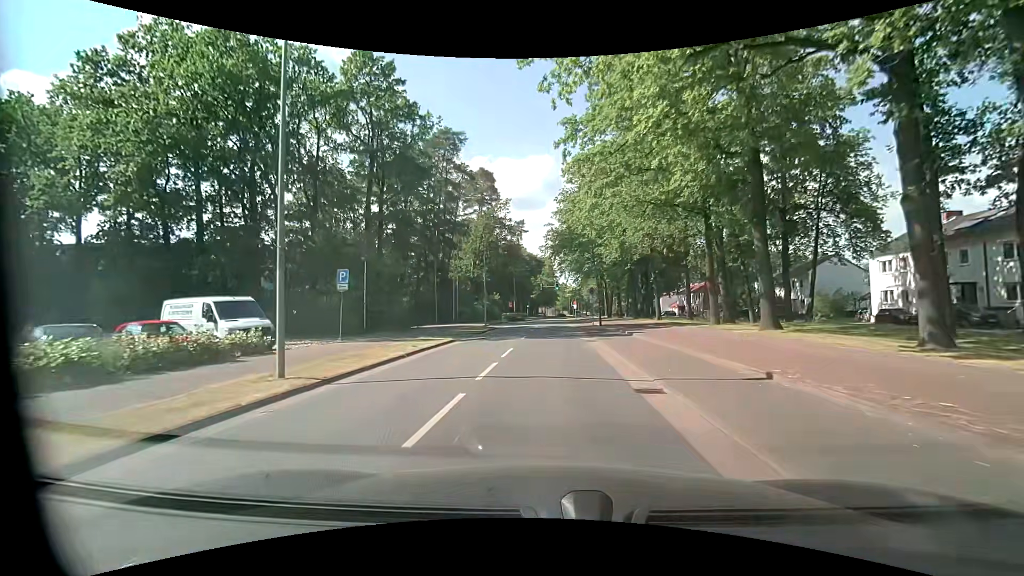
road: tertiary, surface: asphalt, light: Day
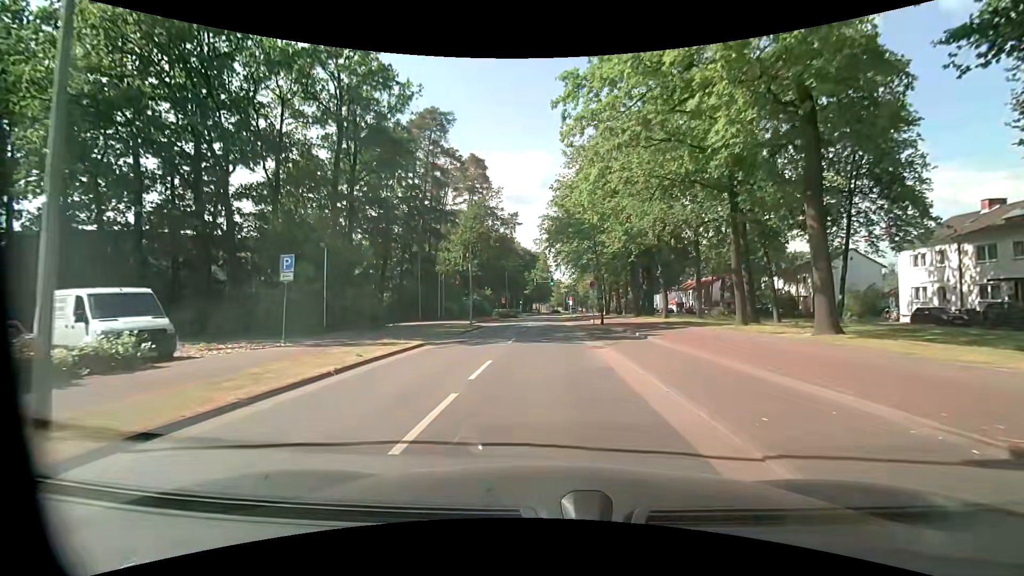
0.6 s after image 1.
(+0.1, +4.9) m; 0°
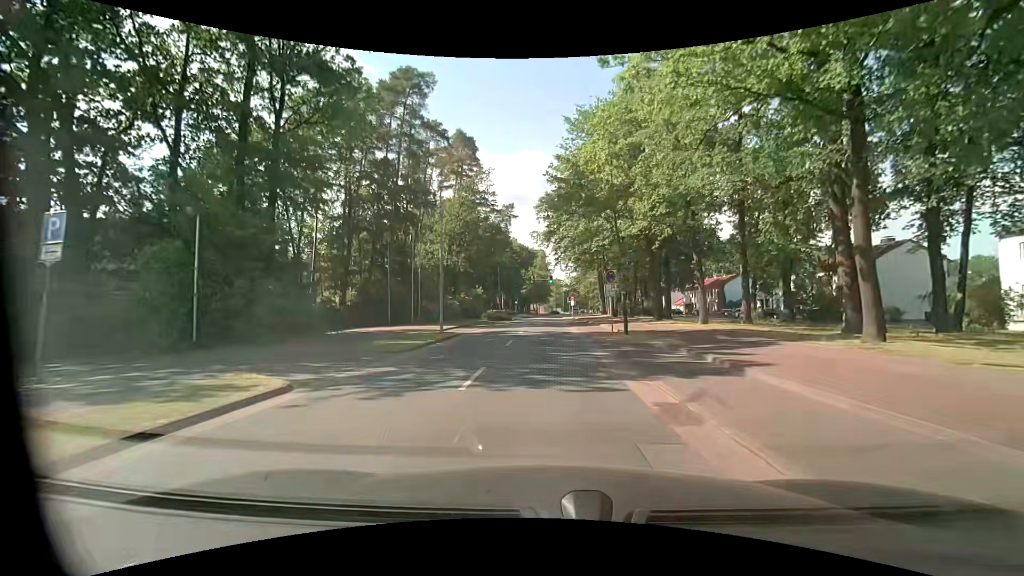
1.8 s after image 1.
(+0.3, +9.9) m; +2°
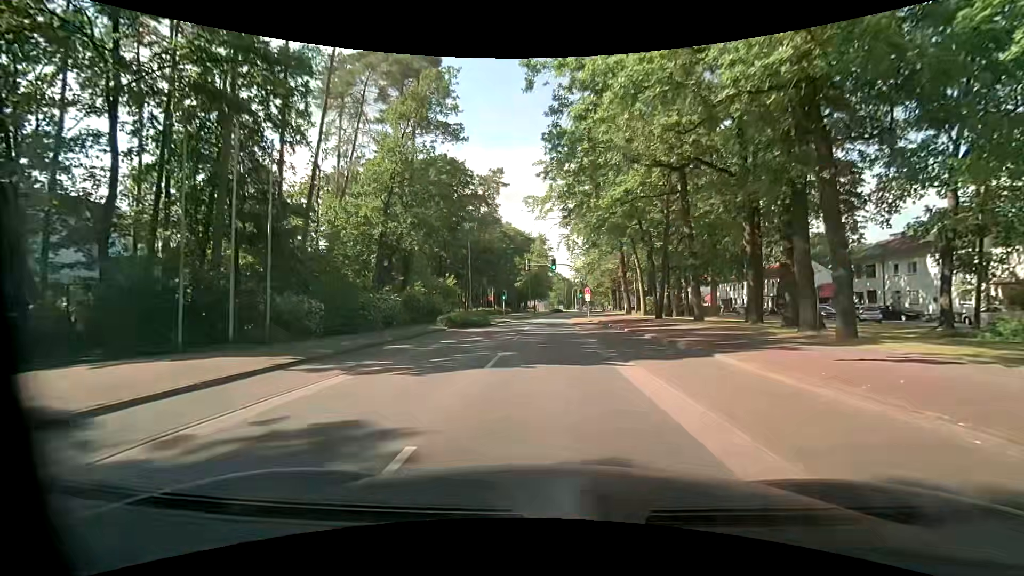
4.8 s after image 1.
(0.0, +24.8) m; +2°
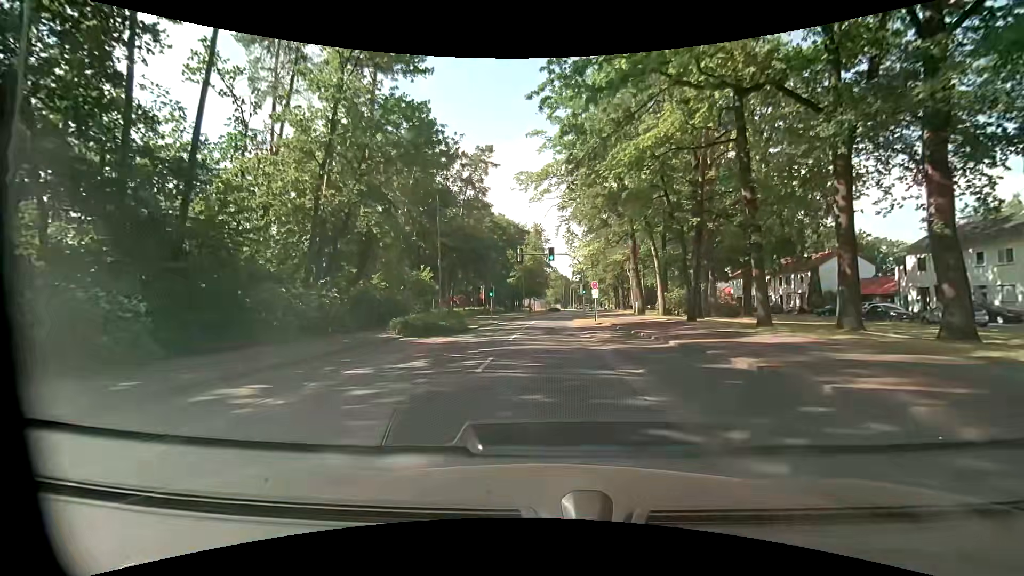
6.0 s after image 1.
(-0.3, +10.0) m; -1°
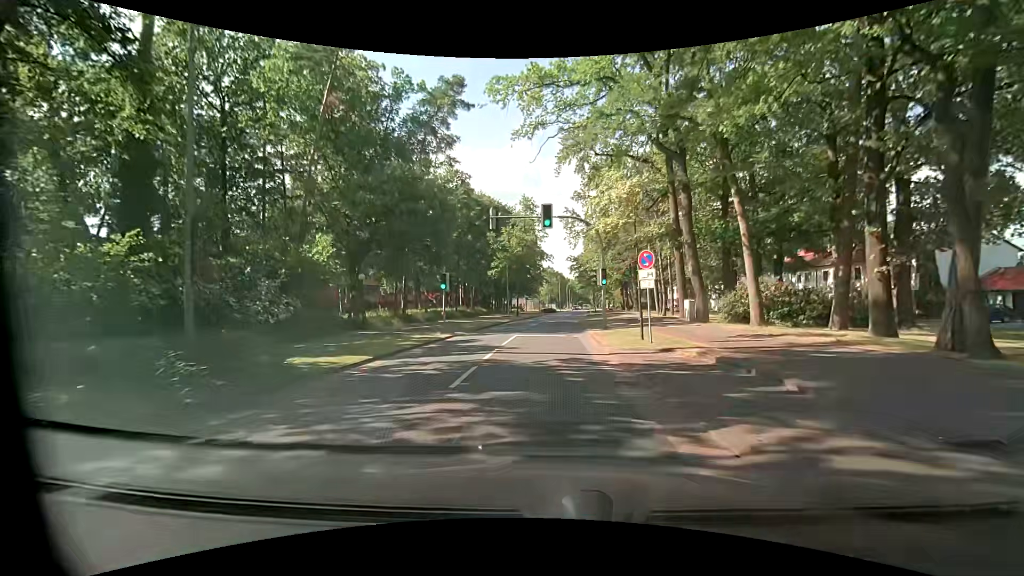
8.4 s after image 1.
(0.0, +20.0) m; +1°
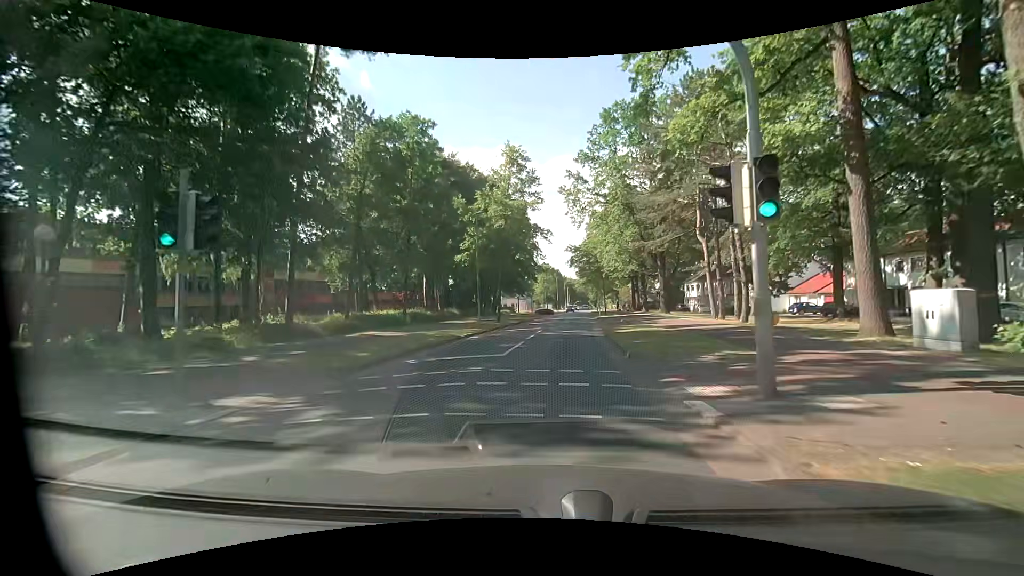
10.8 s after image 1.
(0.0, +20.0) m; -1°
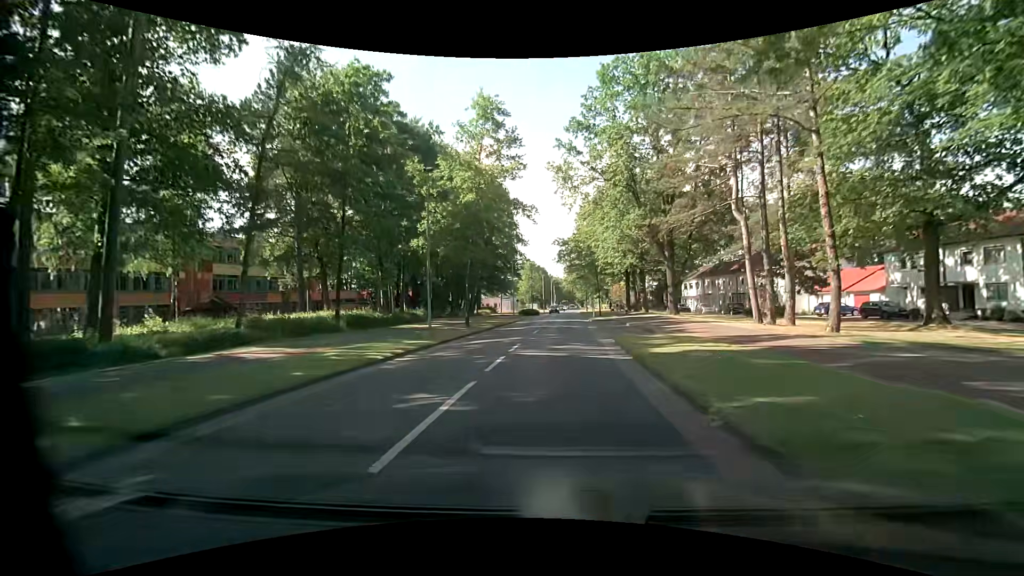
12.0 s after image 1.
(+0.3, +10.0) m; +4°
(0, +10) (0, +20) (0, +30) (+1, +40) (+1, +50) (+1, +60) (+1, +70) (+2, +80) (+2, +90) (+2, +100) m
